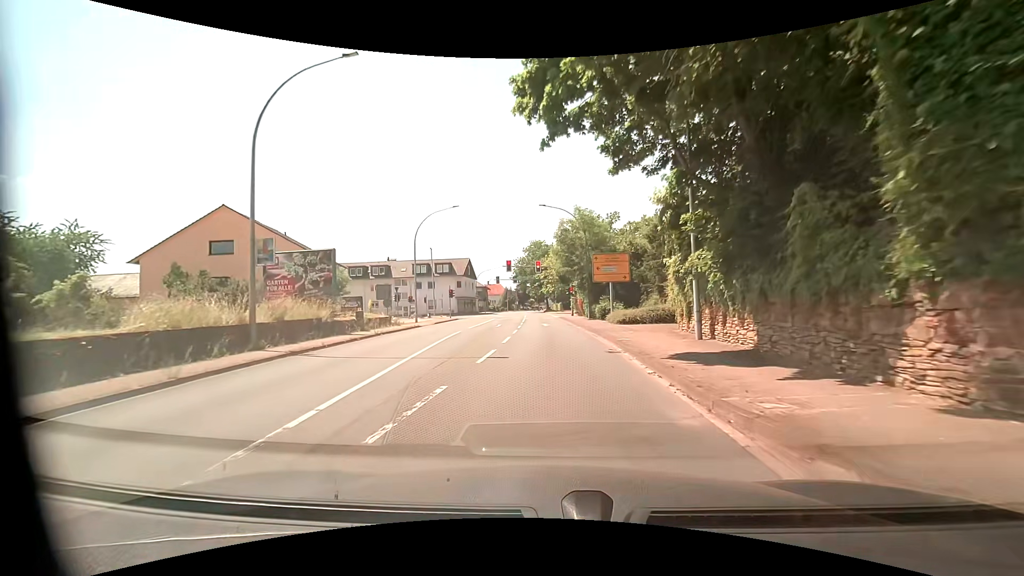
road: primary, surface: asphalt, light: Day
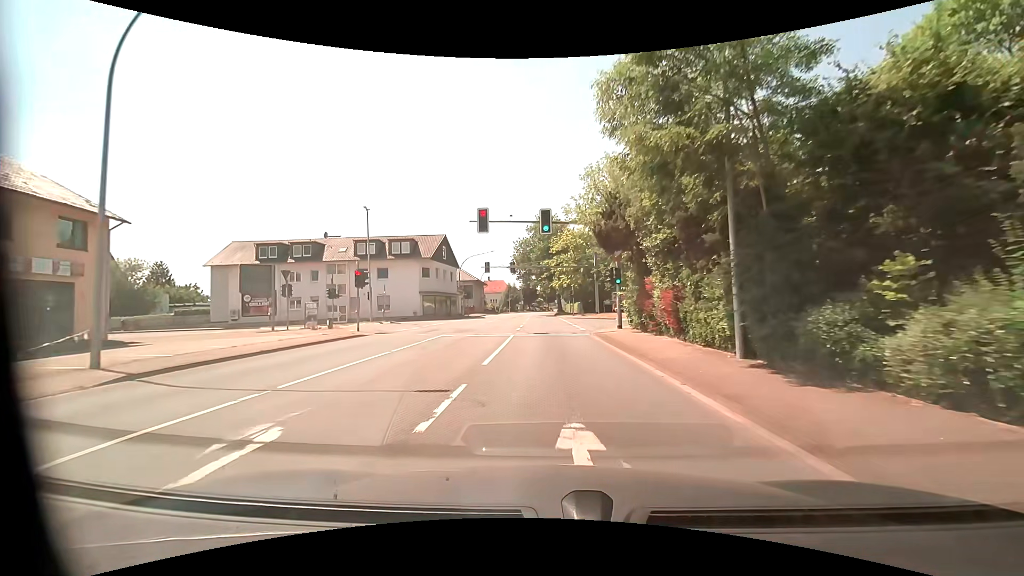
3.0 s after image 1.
(-0.5, +31.2) m; -2°
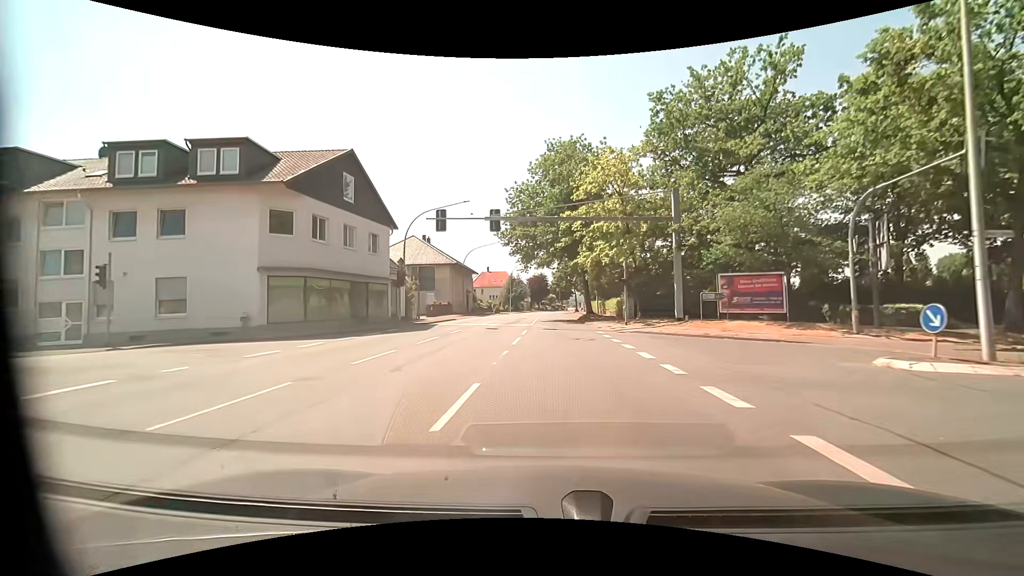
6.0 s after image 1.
(-0.5, +34.4) m; -1°
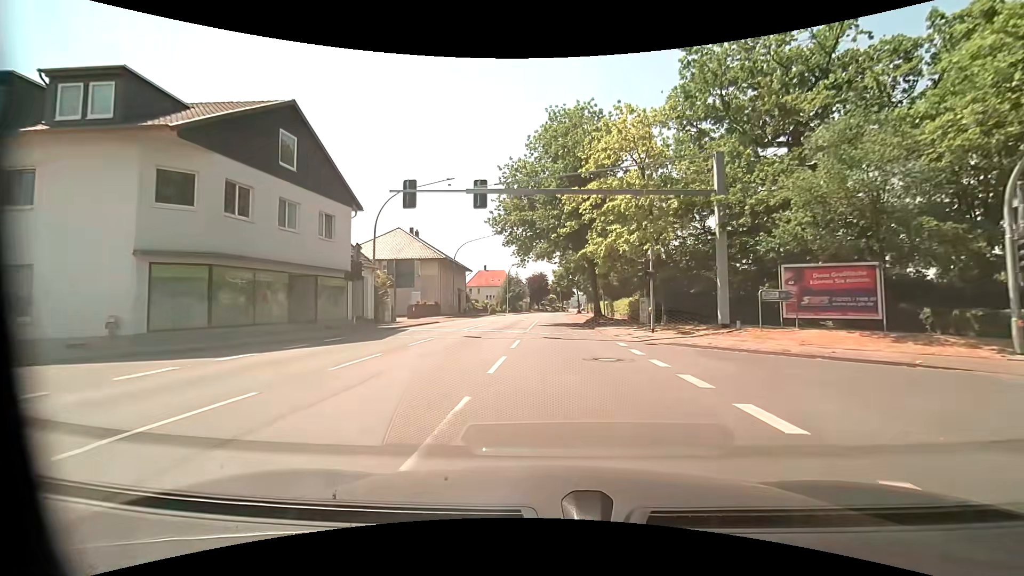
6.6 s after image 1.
(0.0, +7.2) m; 0°
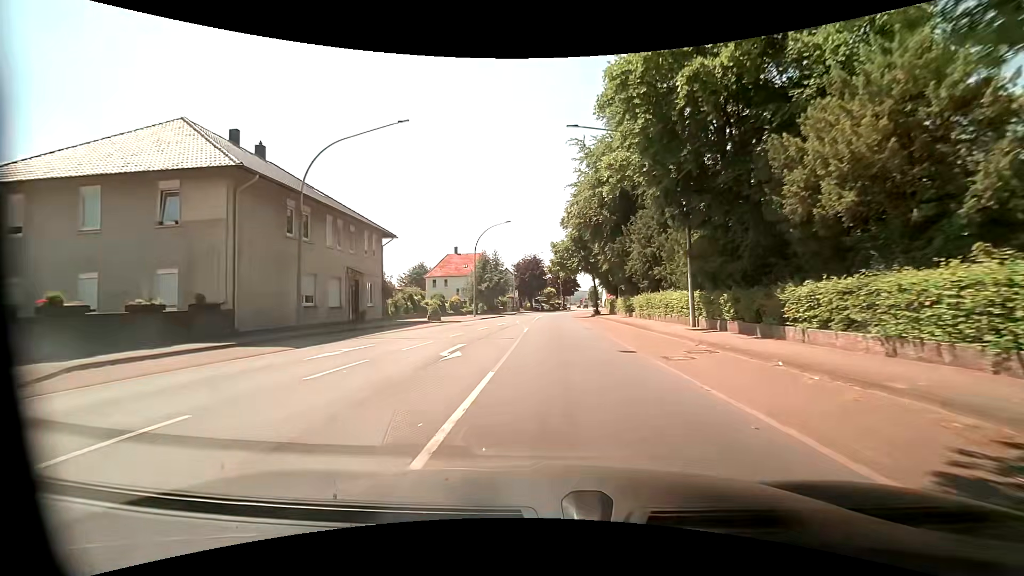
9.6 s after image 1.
(+0.3, +37.6) m; 0°
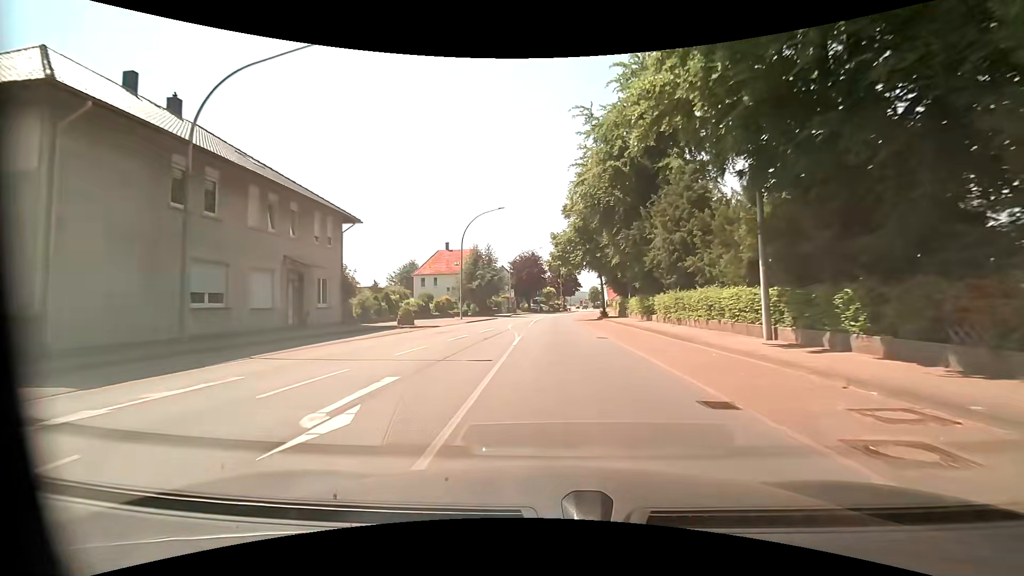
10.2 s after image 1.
(0.0, +7.6) m; 0°
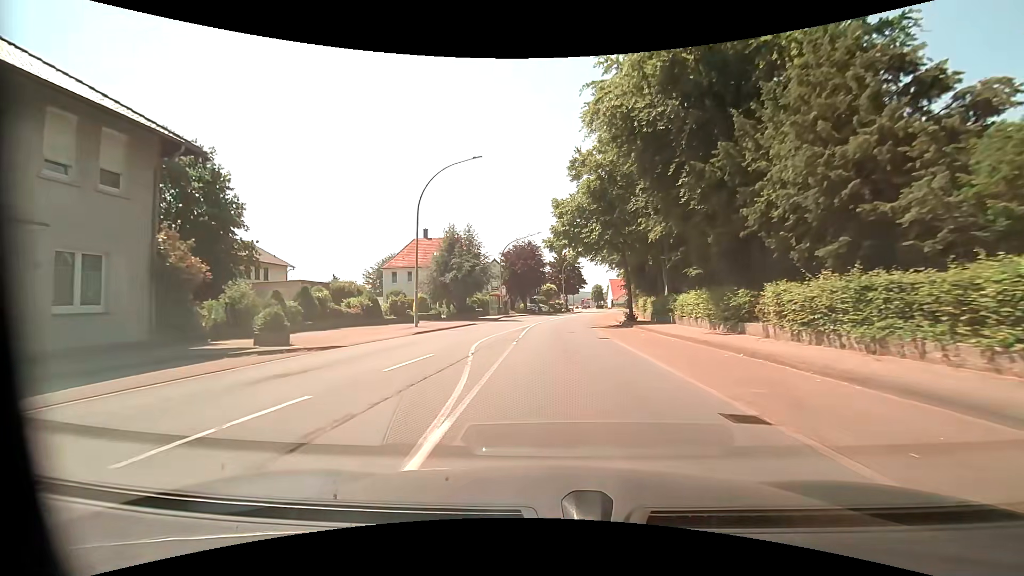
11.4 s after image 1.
(+0.2, +15.1) m; +1°
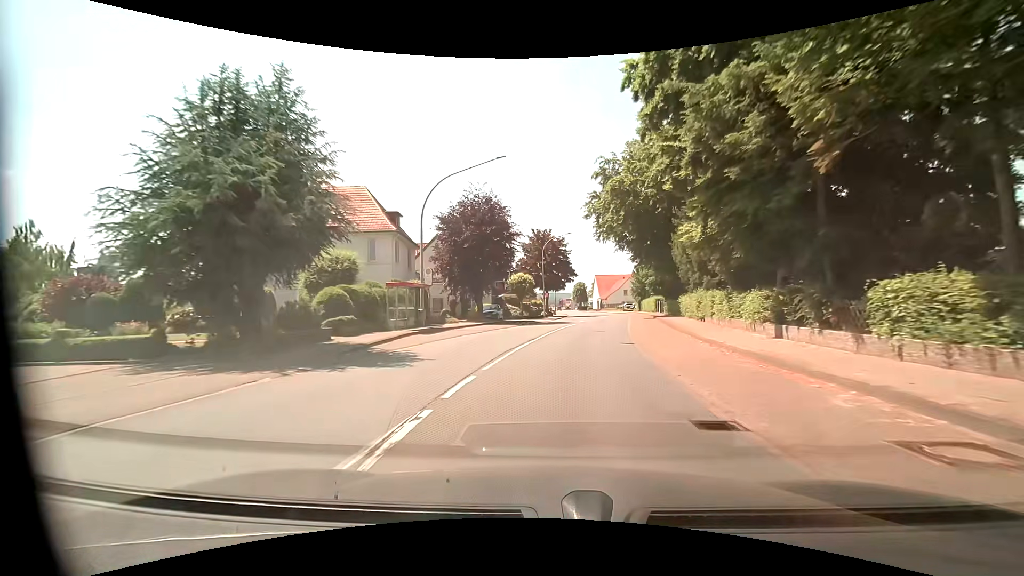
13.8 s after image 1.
(+0.3, +30.6) m; +3°
(0, +10) (+1, +20) (+2, +30) (+4, +40) (+5, +50) (+7, +60) (+8, +69) (+8, +79) (+9, +89) (+9, +99) m
